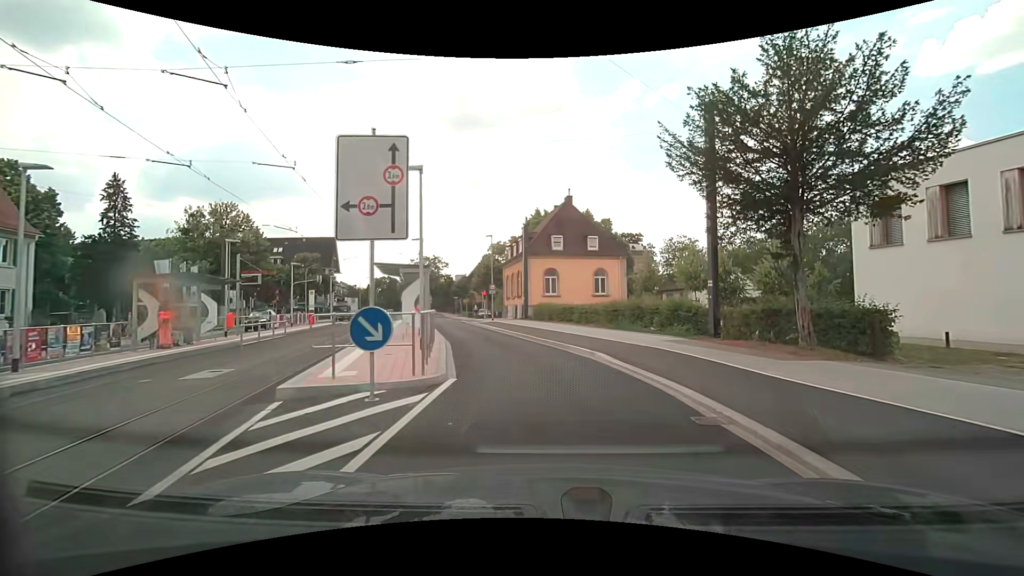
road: secondary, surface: asphalt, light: Day
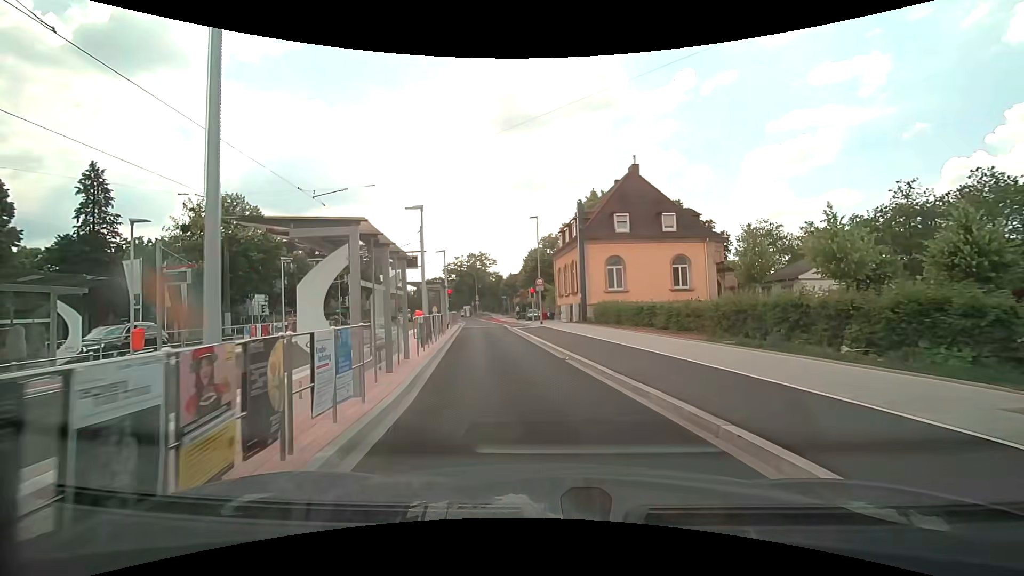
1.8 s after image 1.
(-0.3, +10.1) m; -7°
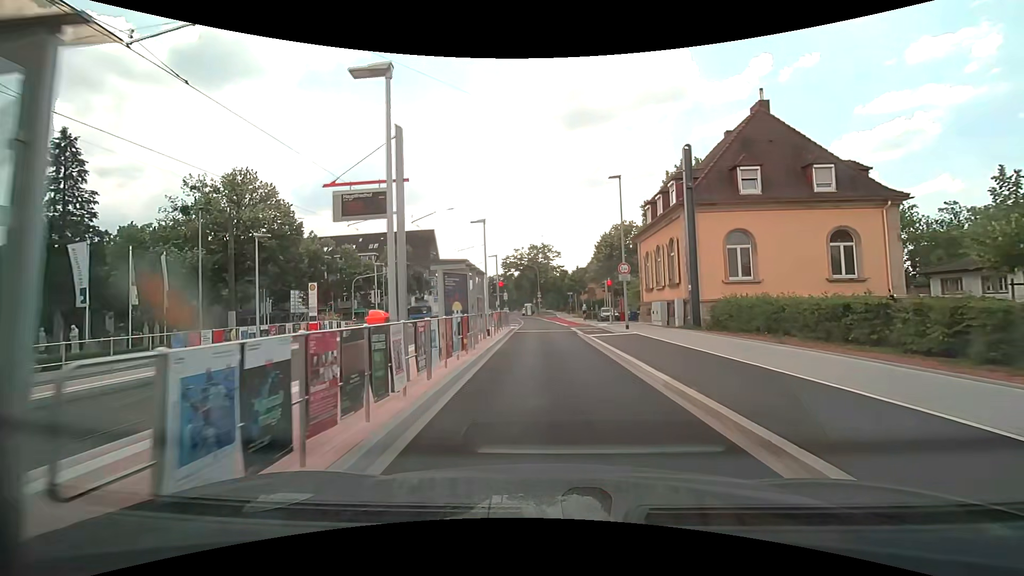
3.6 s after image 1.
(-0.8, +10.8) m; -7°
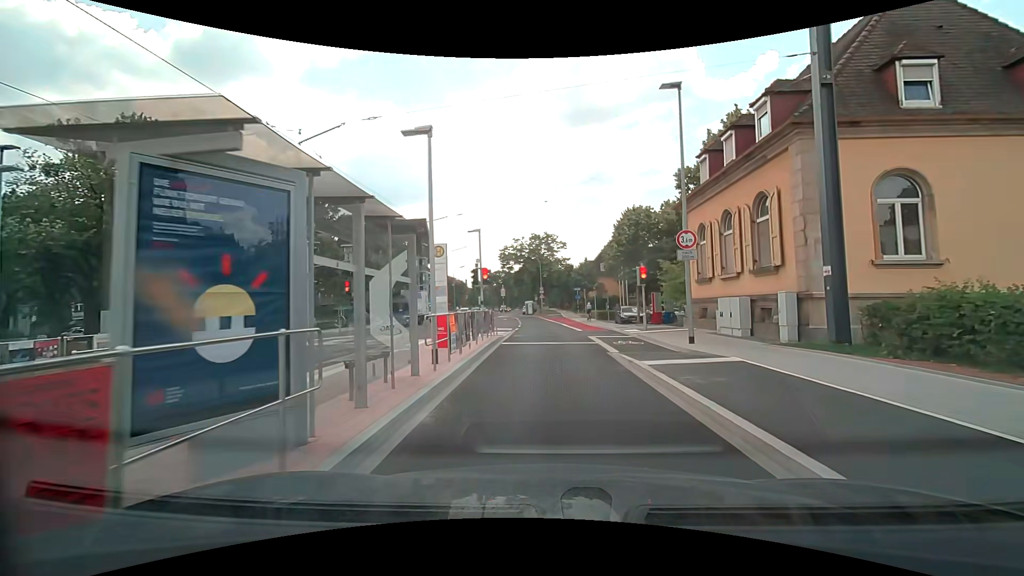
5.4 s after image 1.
(0.0, +10.8) m; 0°
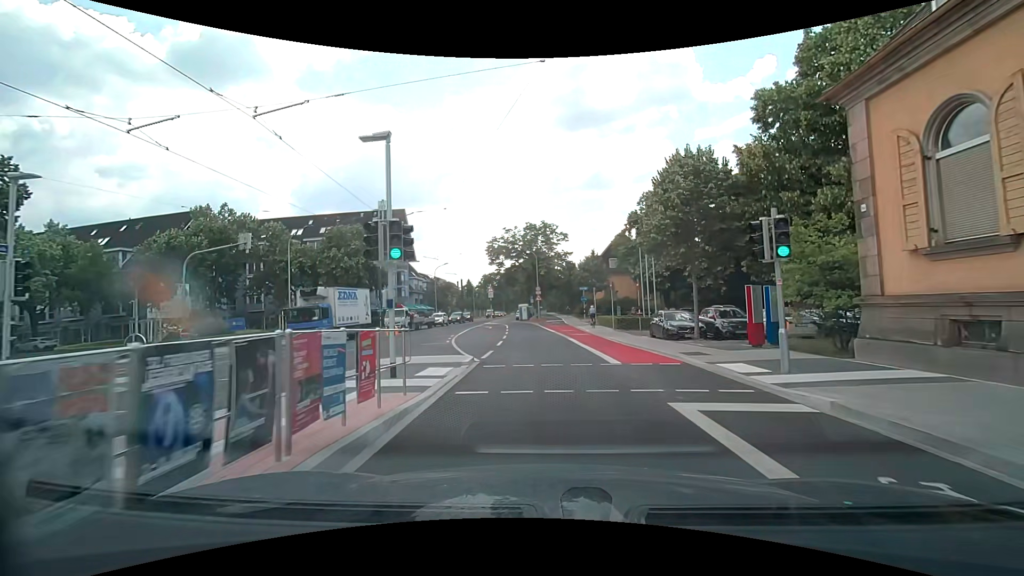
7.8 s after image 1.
(+0.1, +14.3) m; -1°
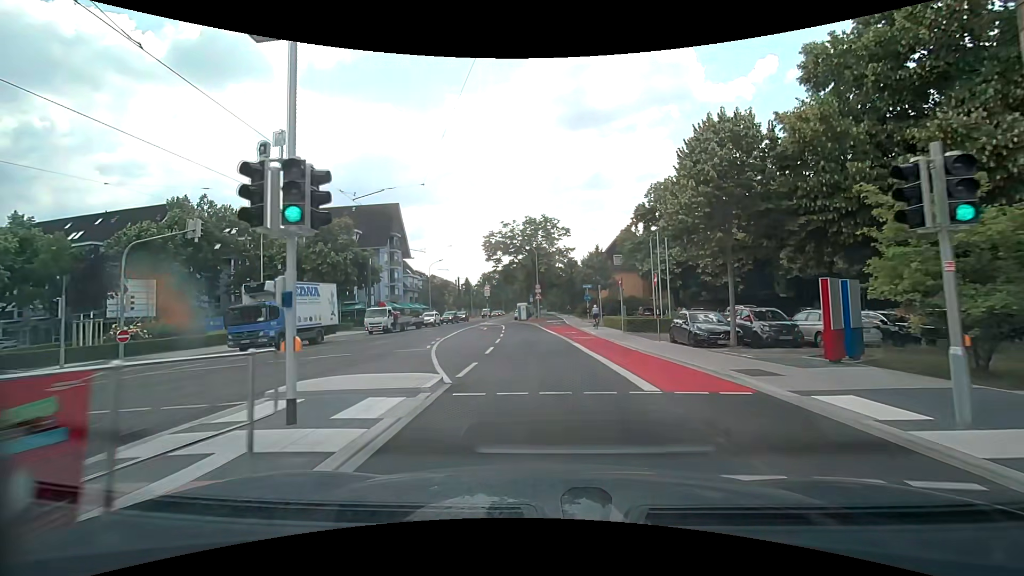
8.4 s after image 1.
(0.0, +4.2) m; 0°
